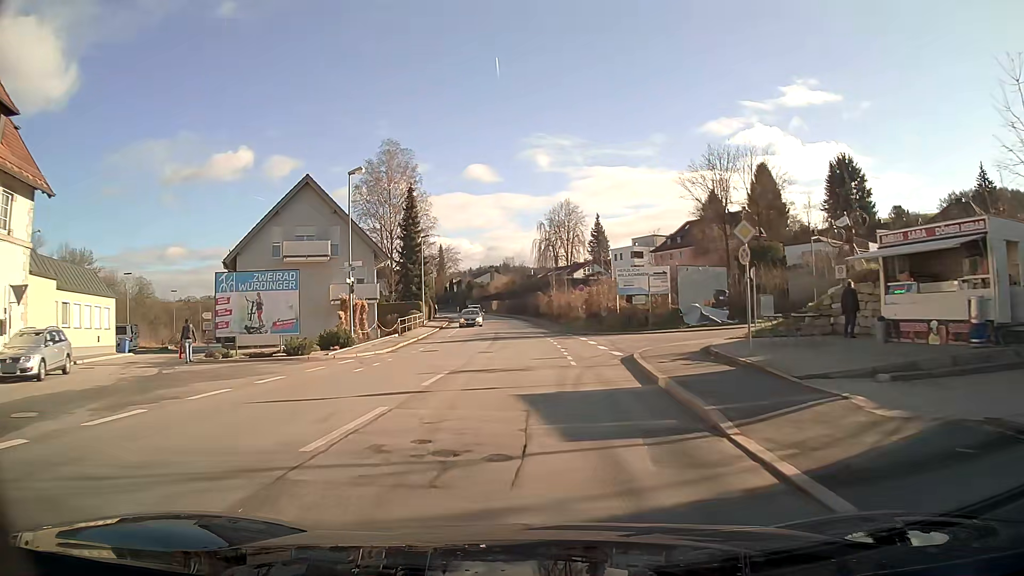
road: primary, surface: asphalt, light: Day
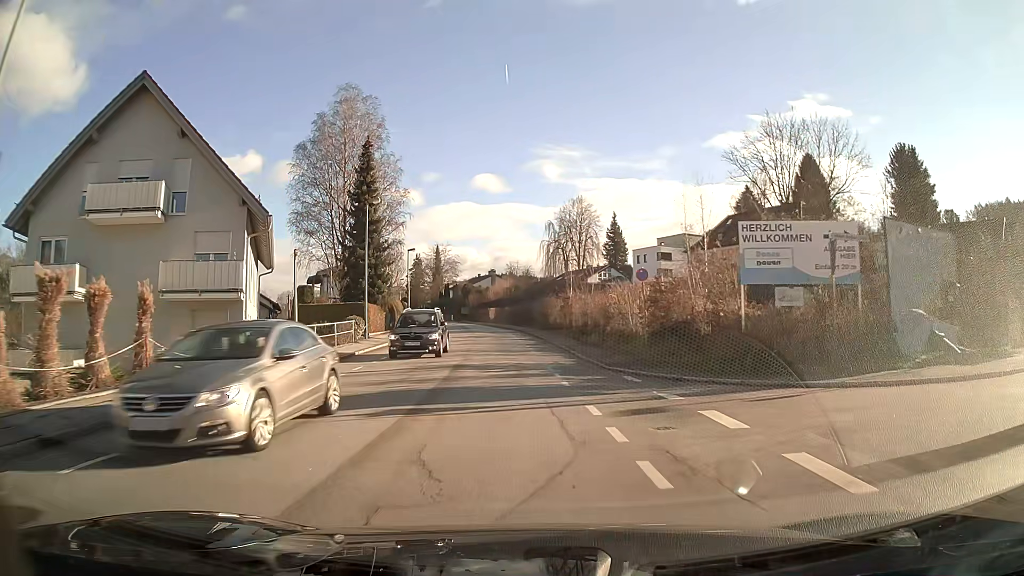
(-0.1, +22.4) m; -1°
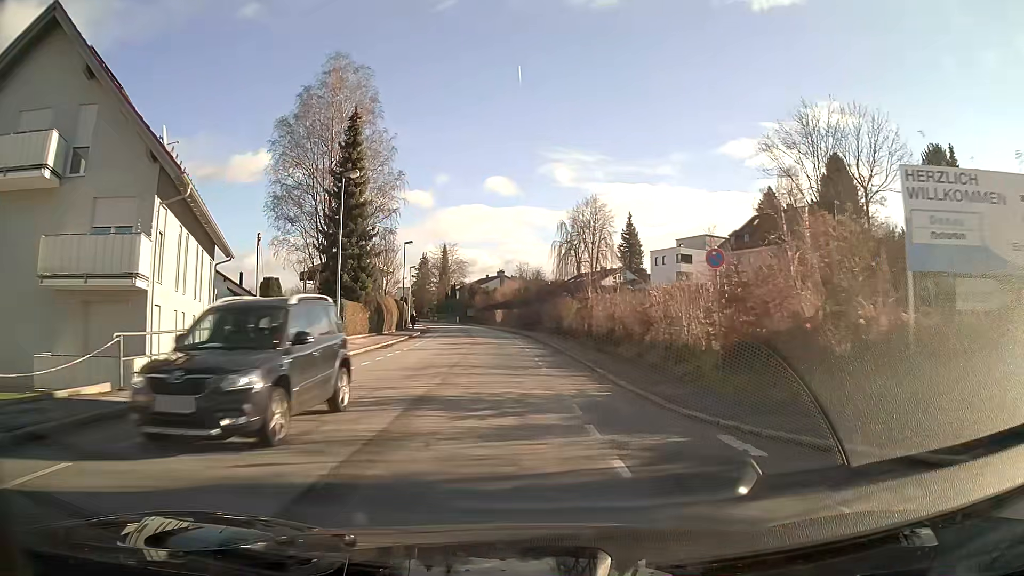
(0.0, +7.4) m; -1°
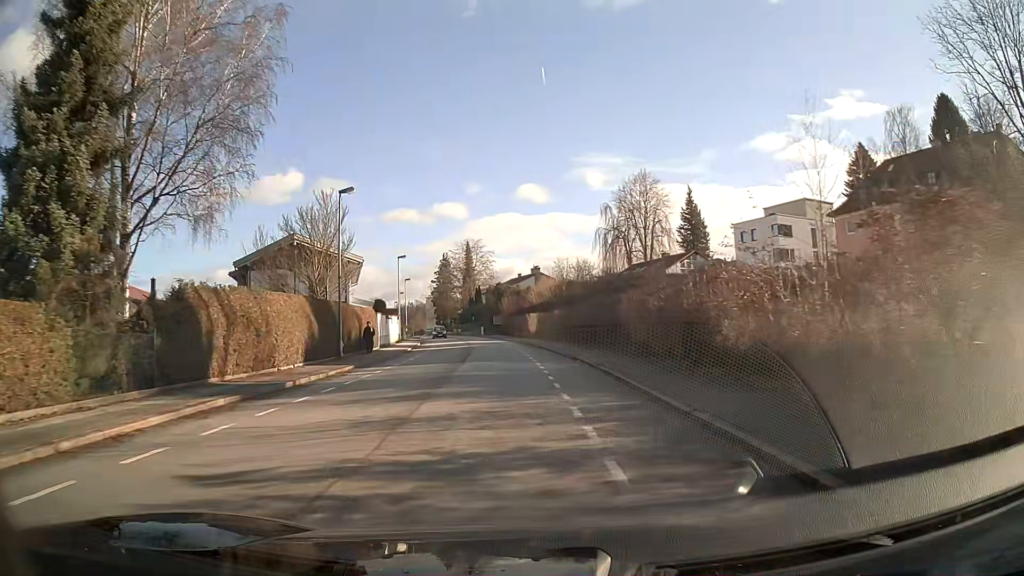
(-1.0, +29.9) m; -3°
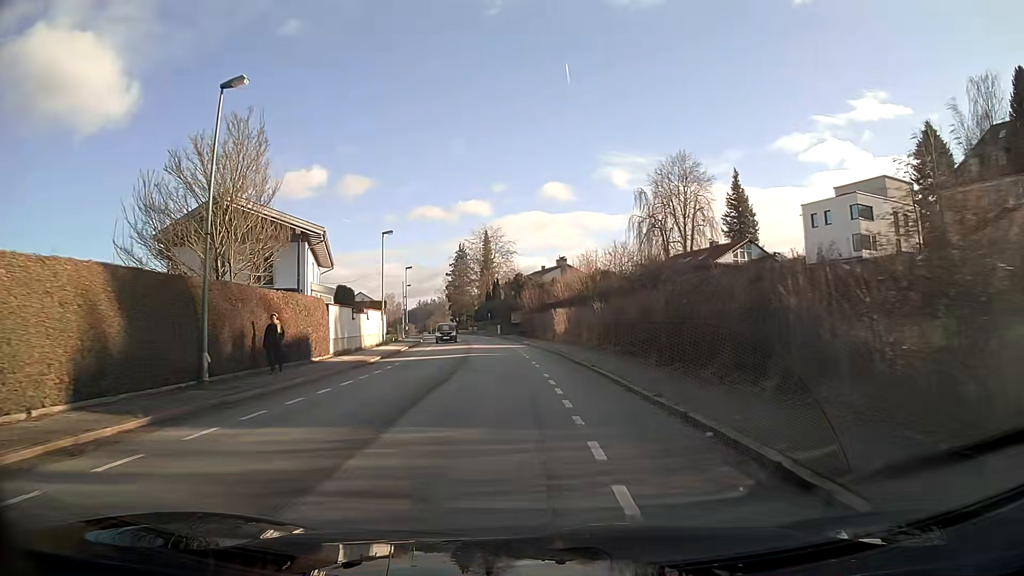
(-0.2, +15.3) m; -2°
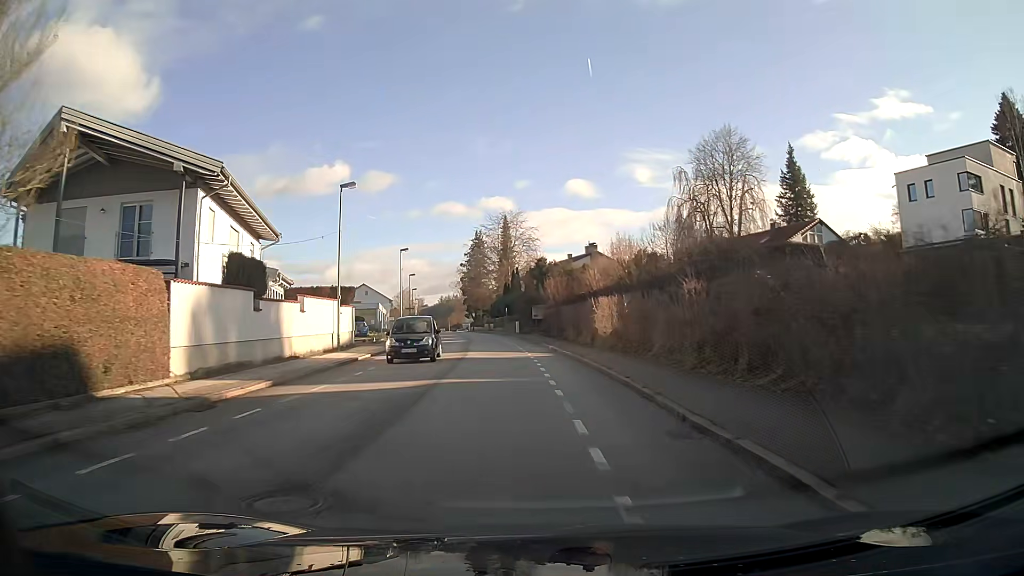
(-0.3, +15.5) m; -2°
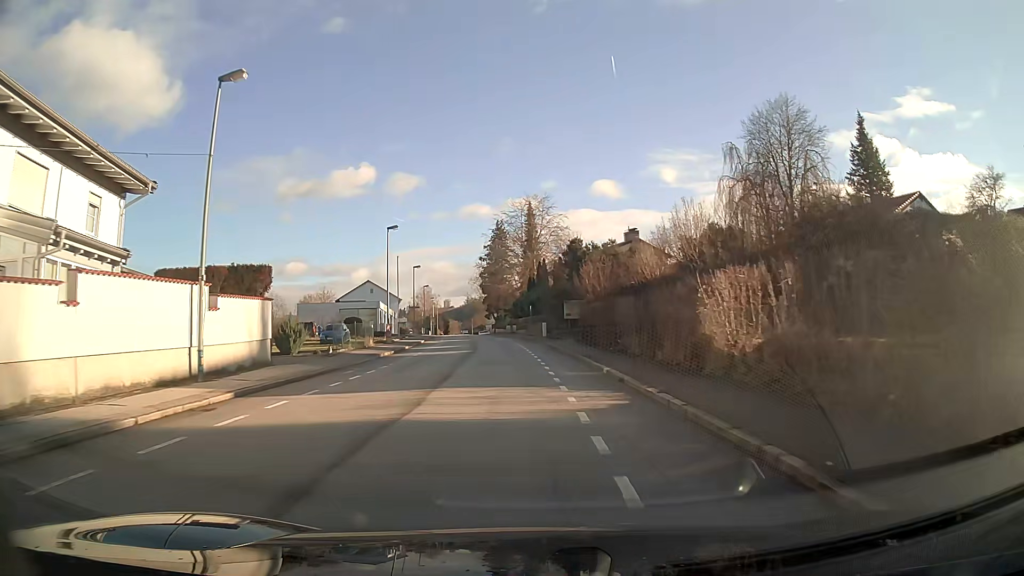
(-0.3, +15.7) m; -2°
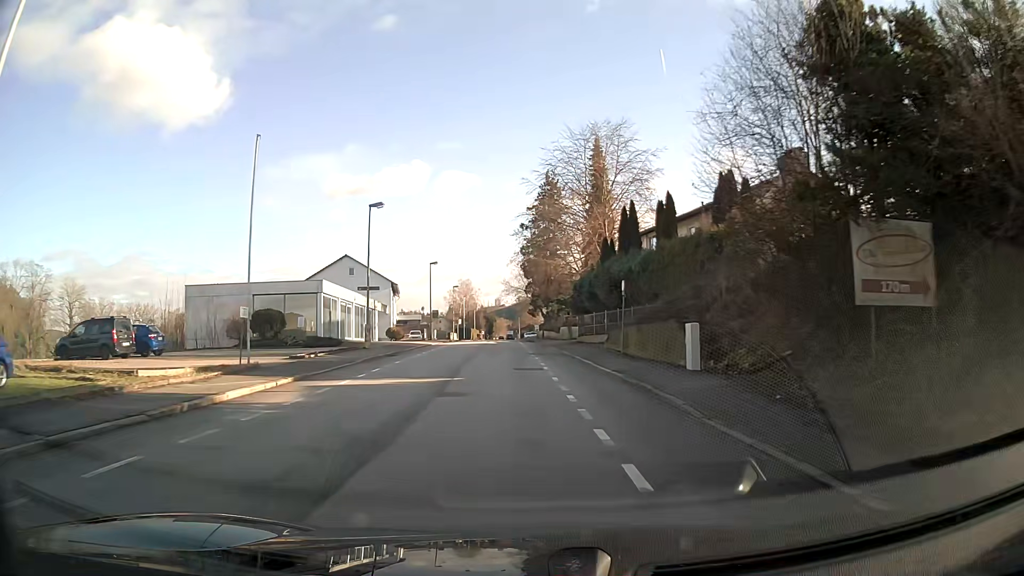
(-1.6, +39.4) m; -5°
(0, +10) (0, +20) (-1, +30) (-1, +40) (-1, +50) (-2, +60) (-2, +70) (-3, +80) (-3, +90) (-3, +100) m
